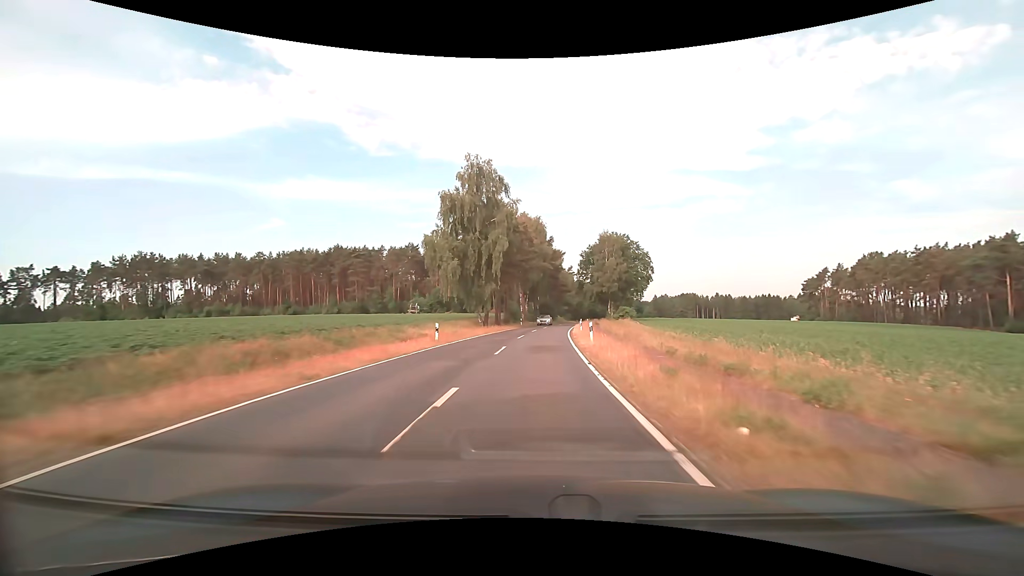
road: tertiary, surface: asphalt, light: Day
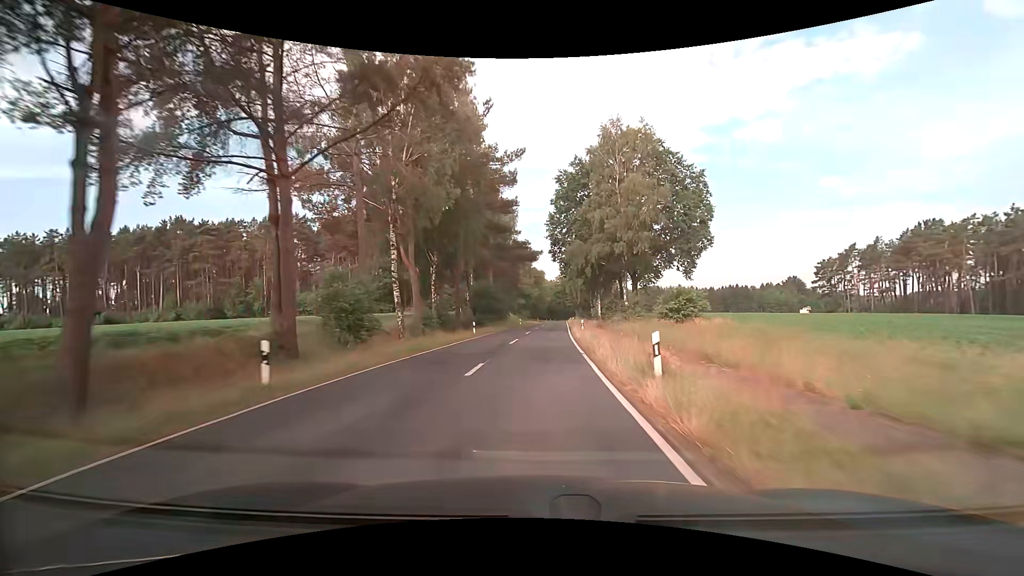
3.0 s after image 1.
(+2.7, +53.8) m; +5°
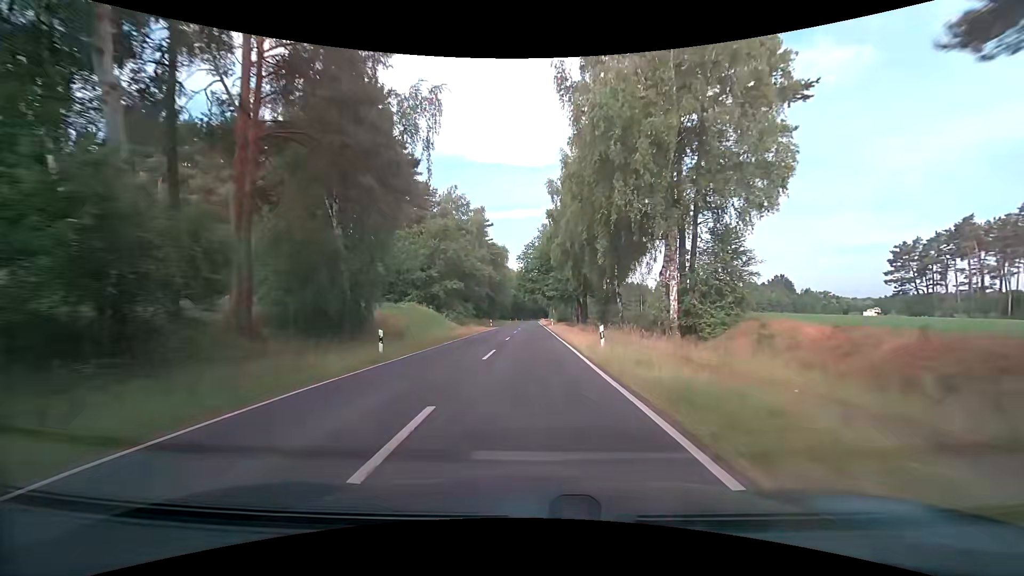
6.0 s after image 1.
(+2.0, +55.5) m; +4°
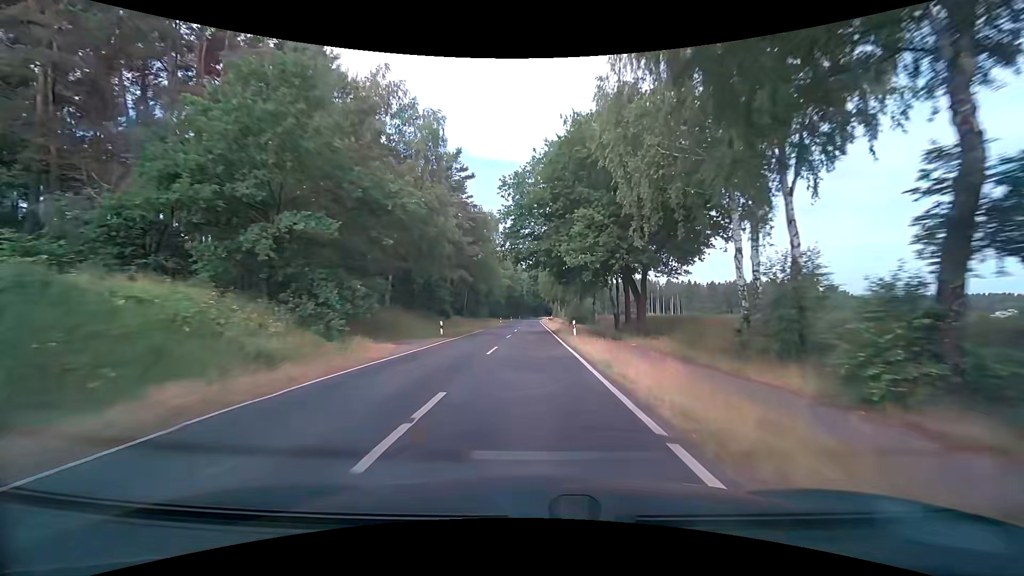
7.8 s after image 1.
(+0.1, +34.3) m; 0°
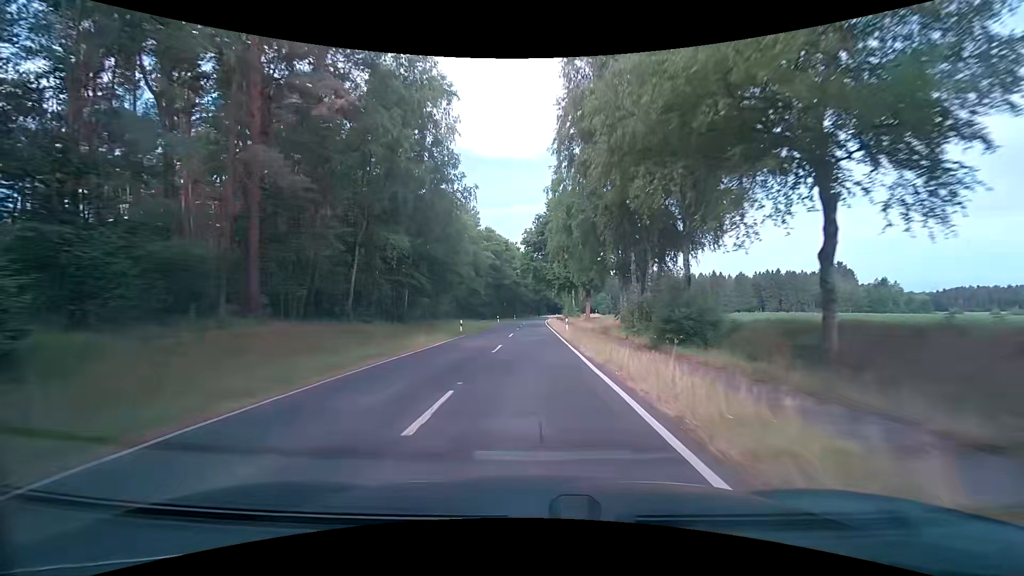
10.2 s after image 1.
(0.0, +46.8) m; 0°
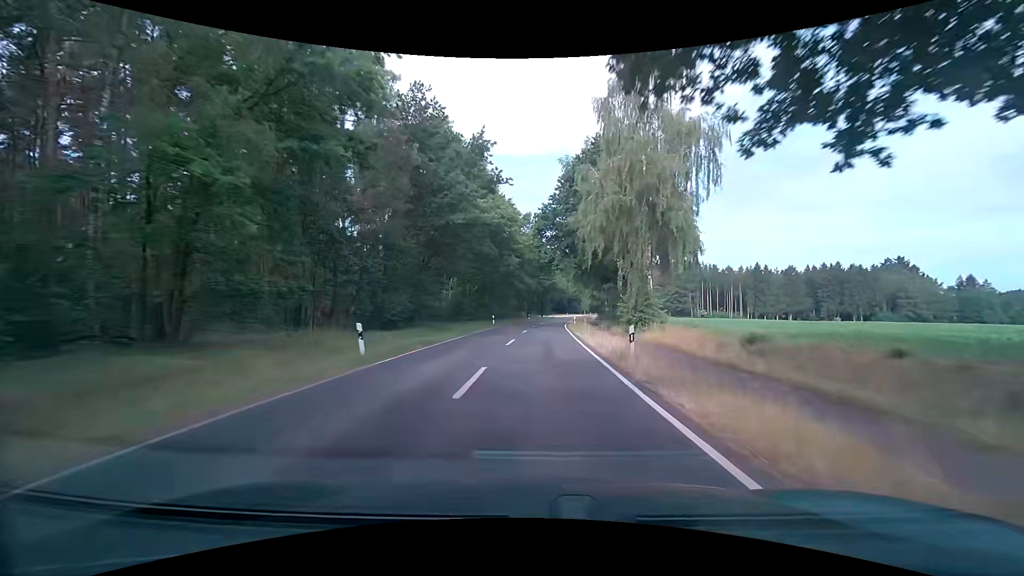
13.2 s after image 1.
(-0.4, +57.5) m; 0°
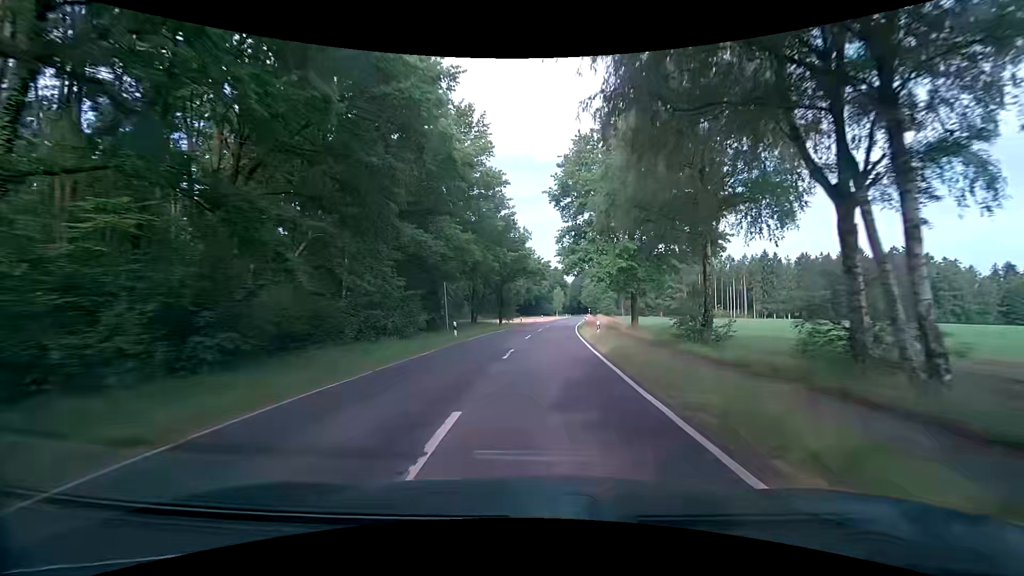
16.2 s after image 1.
(+1.4, +52.2) m; +4°
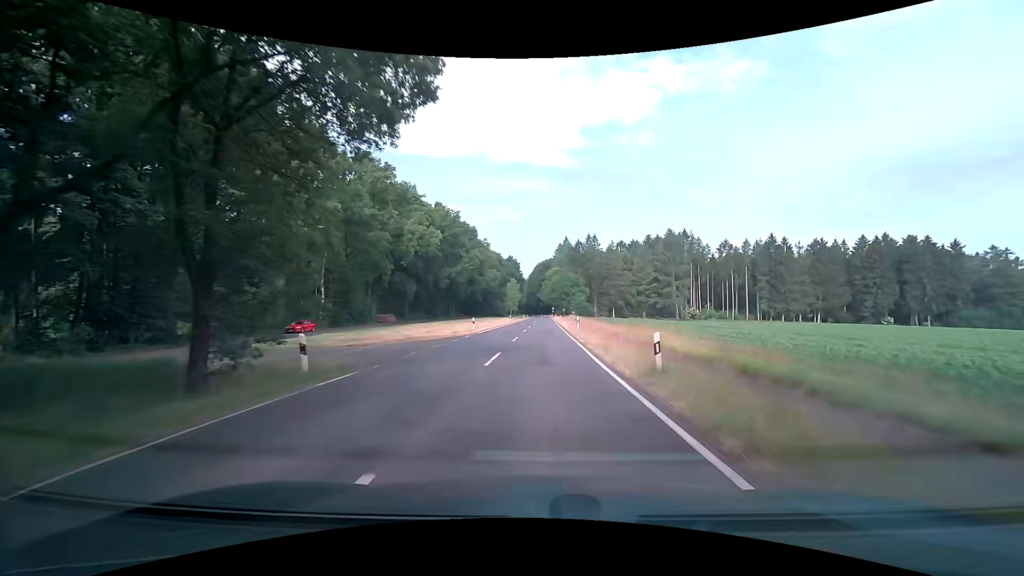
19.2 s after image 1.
(+2.6, +50.3) m; +6°
(0, +10) (0, +20) (0, +30) (0, +40) (+1, +50) (+1, +60) (+1, +70) (+1, +80) (+1, +90) (+1, +100) m
